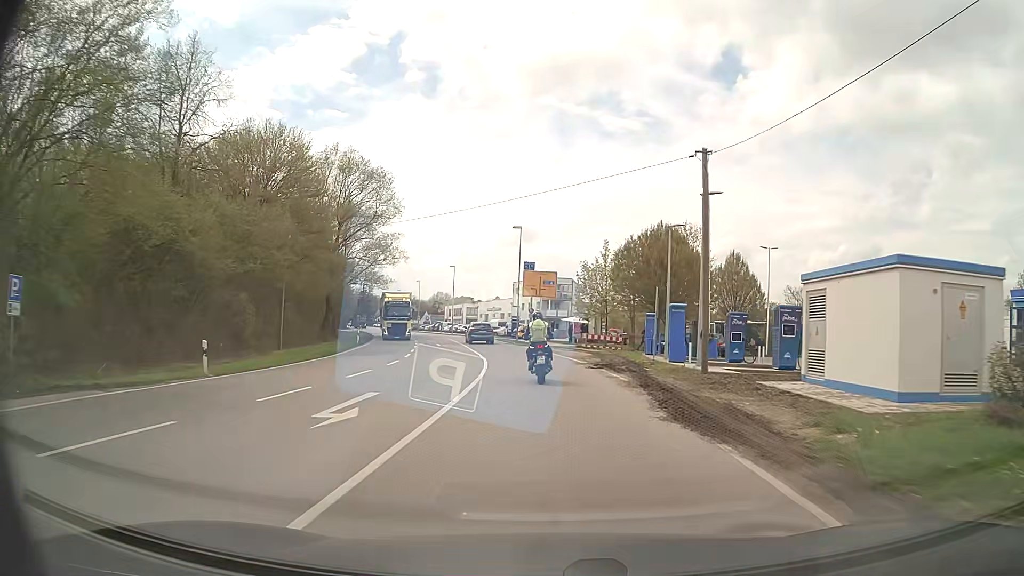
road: primary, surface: asphalt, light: Day
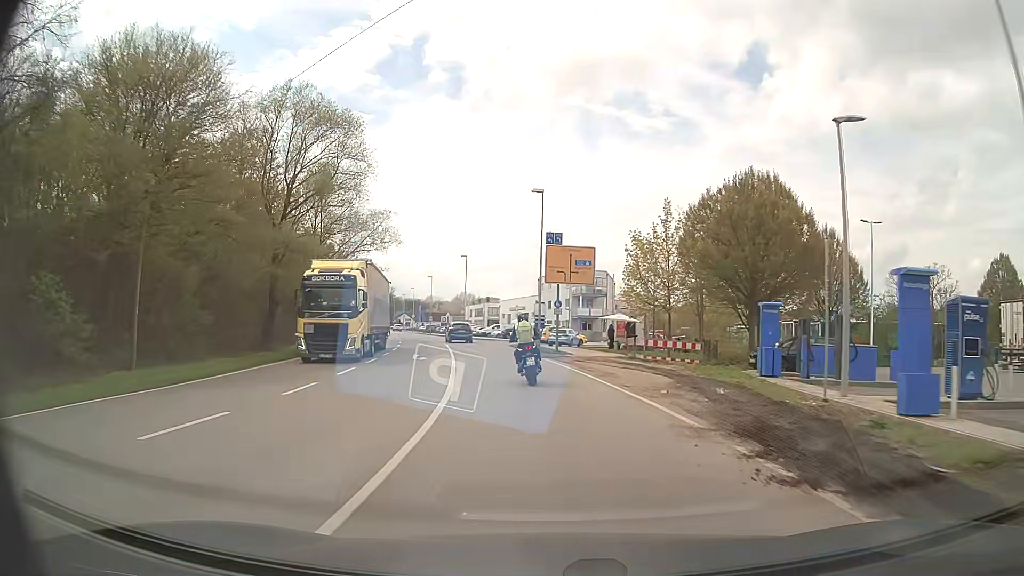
(-0.3, +16.4) m; -3°
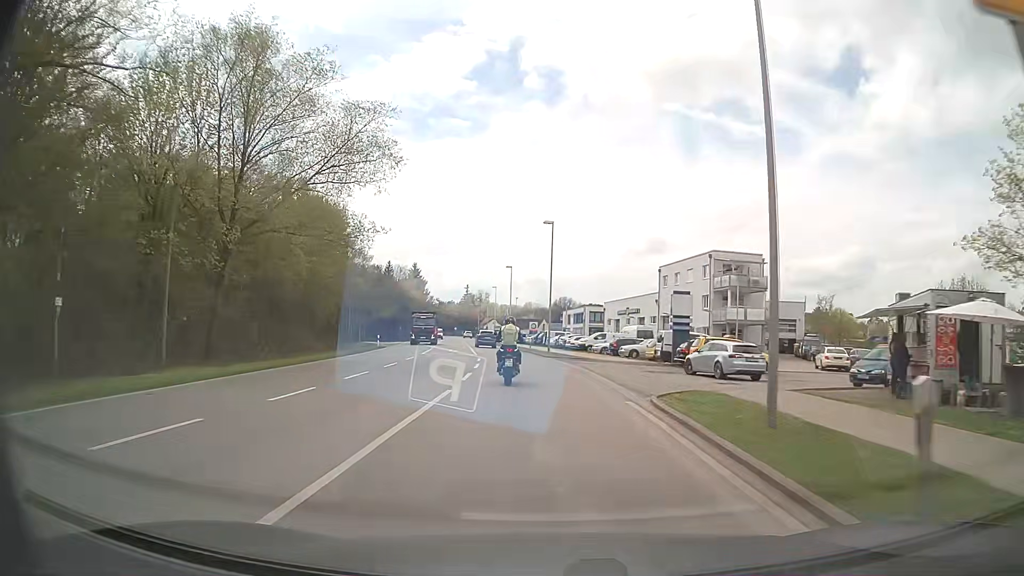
(-2.3, +31.6) m; -8°
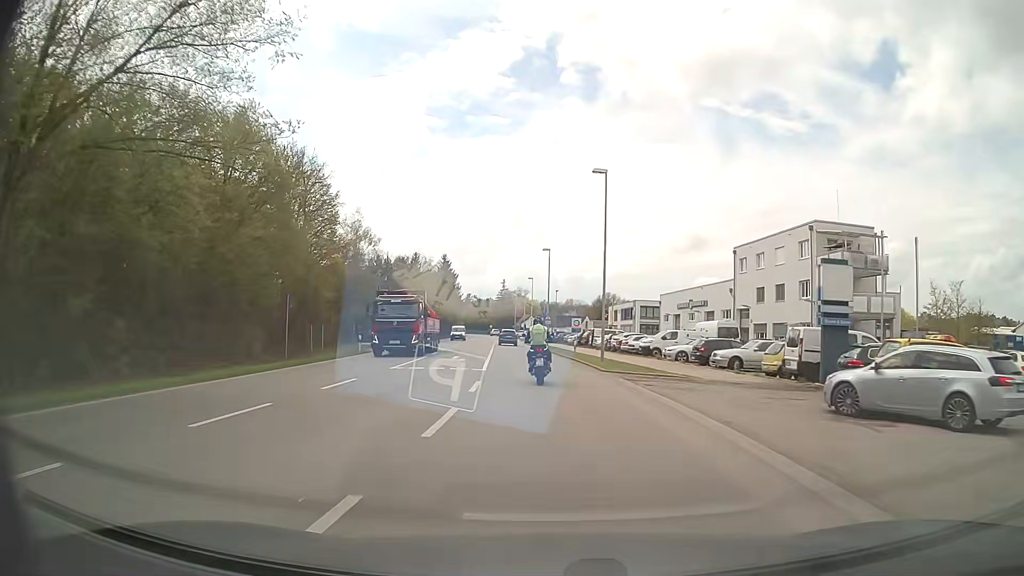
(-0.6, +16.3) m; -3°
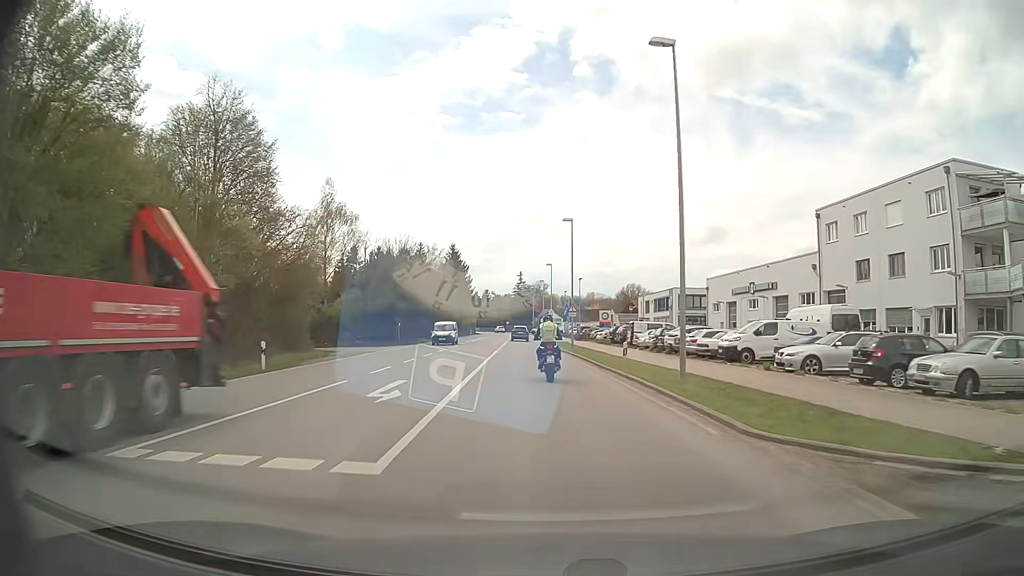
(-0.3, +16.4) m; -1°
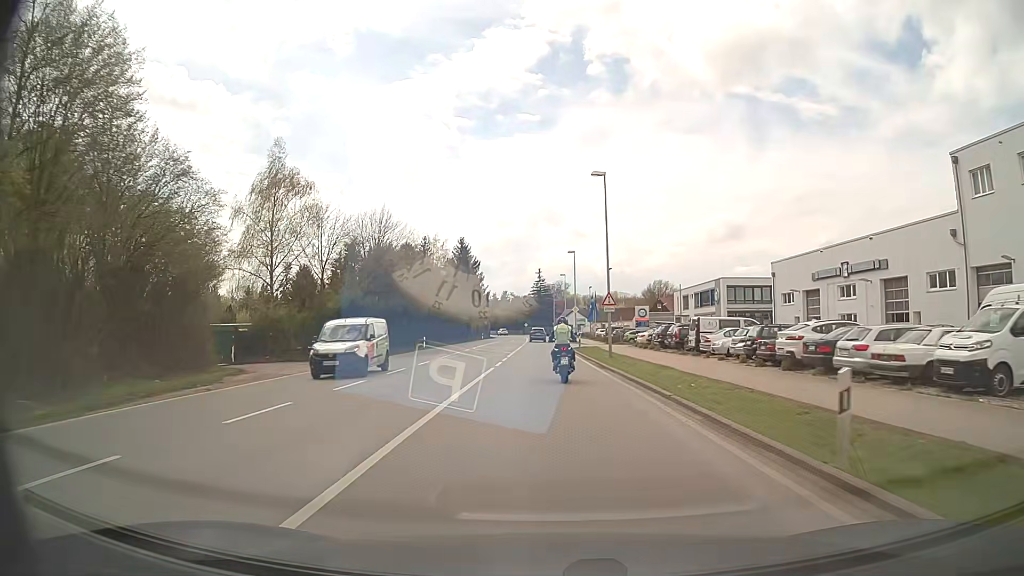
(-0.4, +16.2) m; -2°
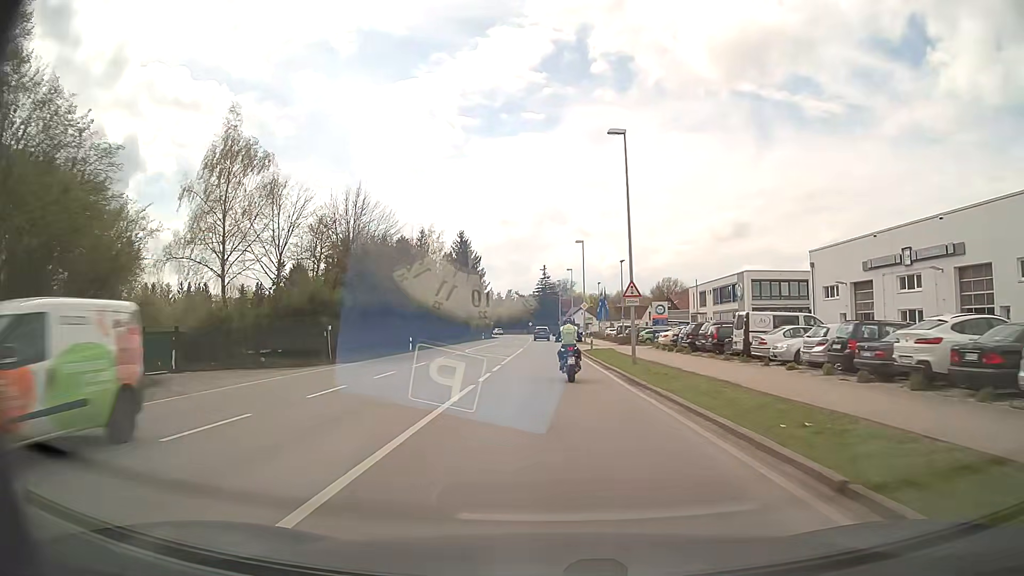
(0.0, +7.9) m; 0°
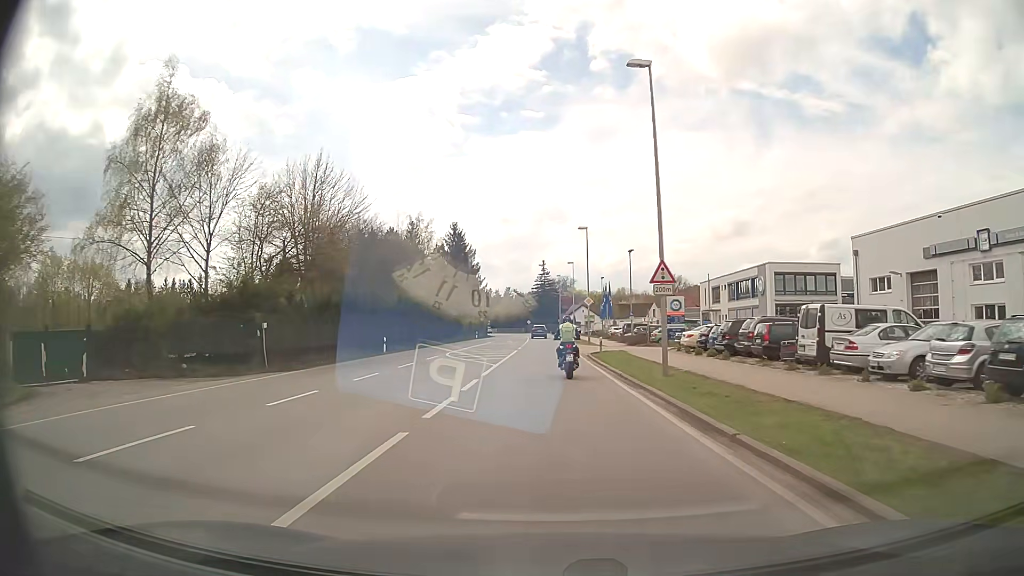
(0.0, +7.8) m; 0°
(0, +10) (0, +20) (0, +30) (0, +40) (0, +50) (0, +60) (0, +70) (0, +80) (-1, +90) (-1, +100) m
